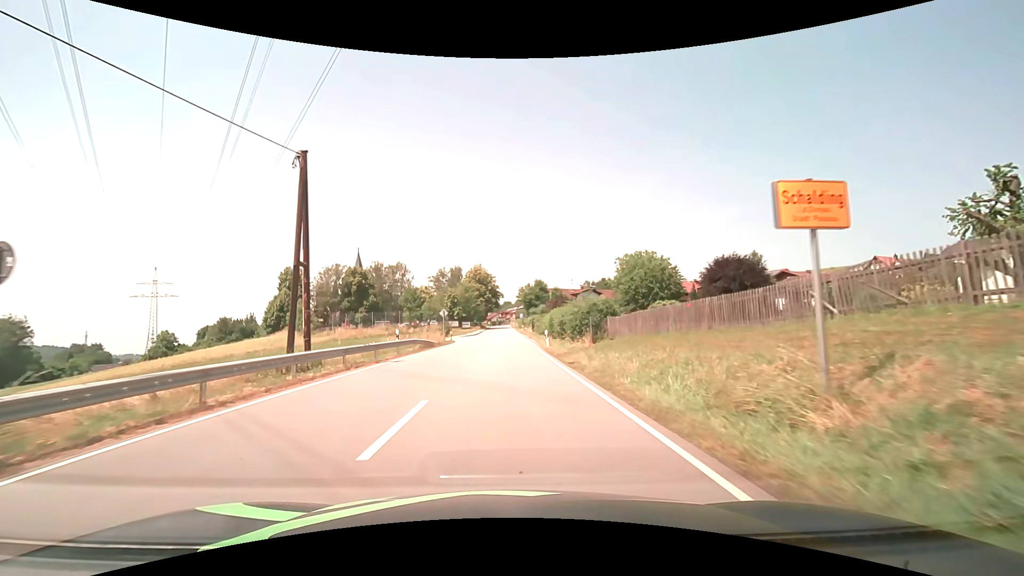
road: secondary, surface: asphalt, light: Day
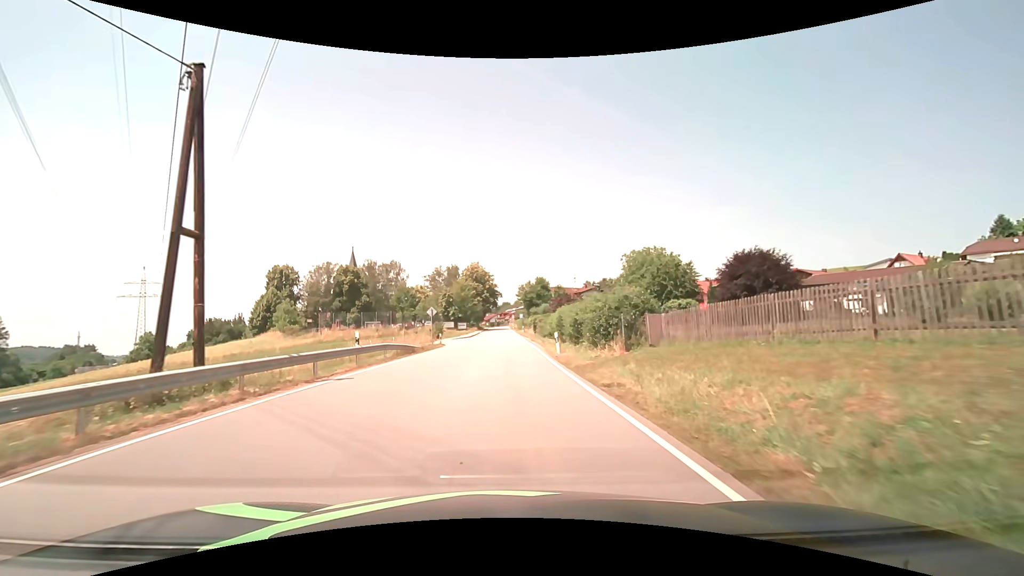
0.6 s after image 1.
(0.0, +6.7) m; 0°
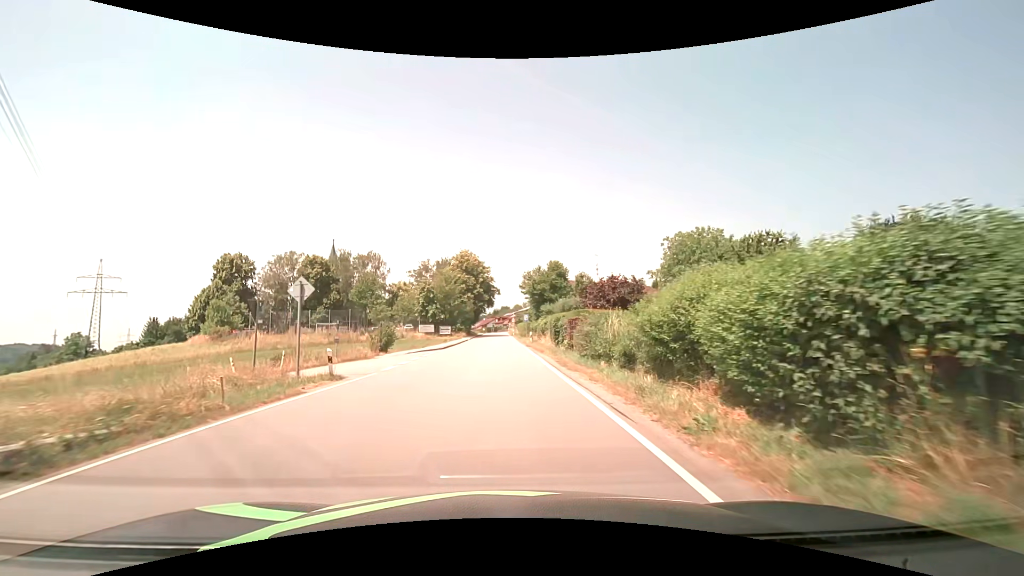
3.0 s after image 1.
(0.0, +25.3) m; 0°
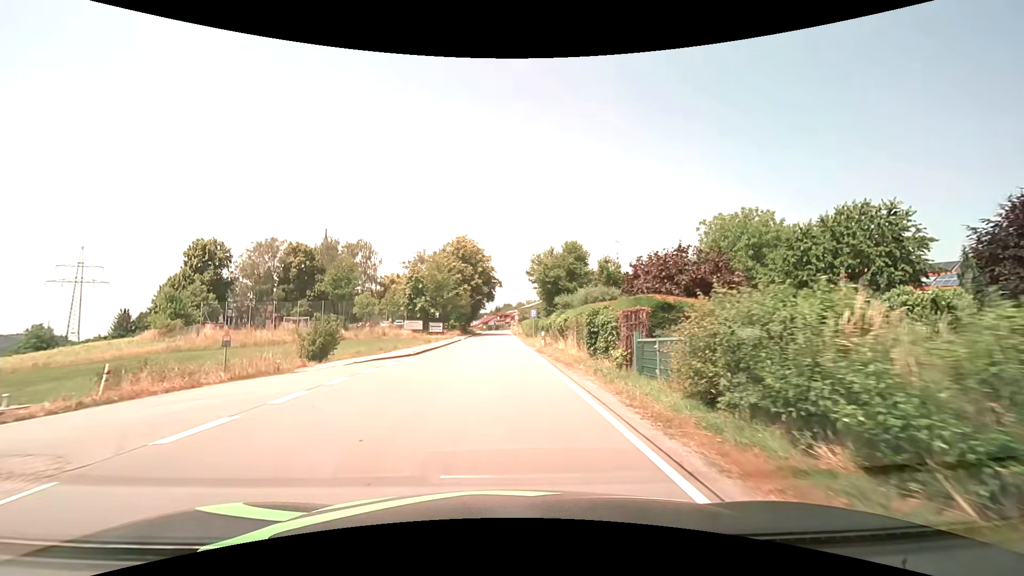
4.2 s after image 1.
(0.0, +11.9) m; 0°
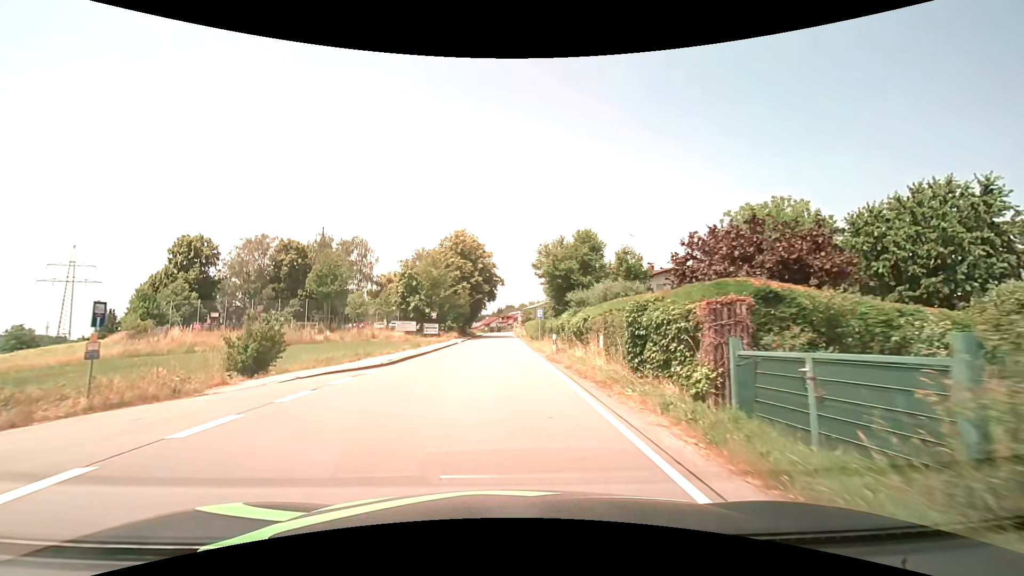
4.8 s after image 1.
(0.0, +5.9) m; 0°
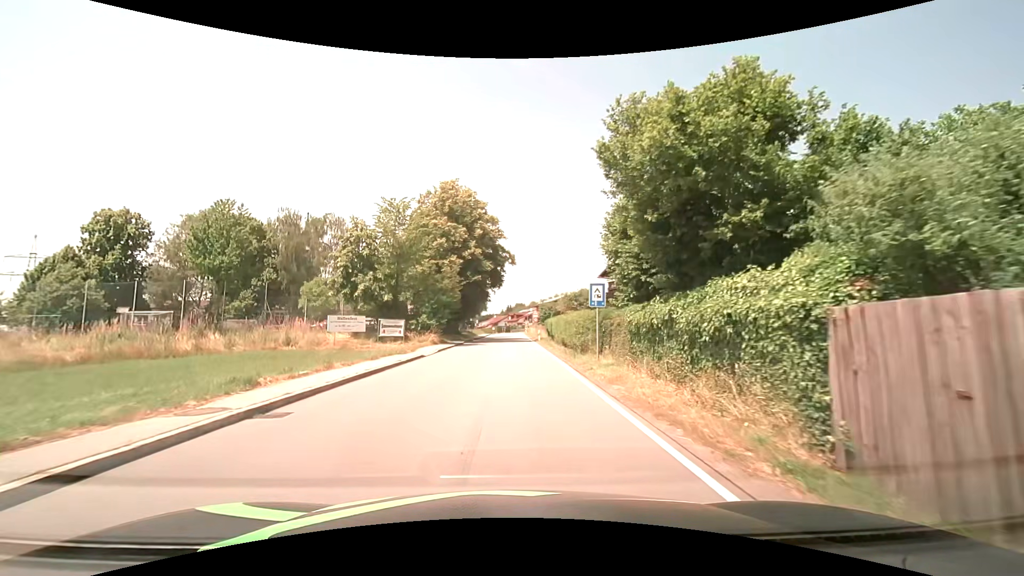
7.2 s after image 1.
(-0.1, +23.3) m; -1°
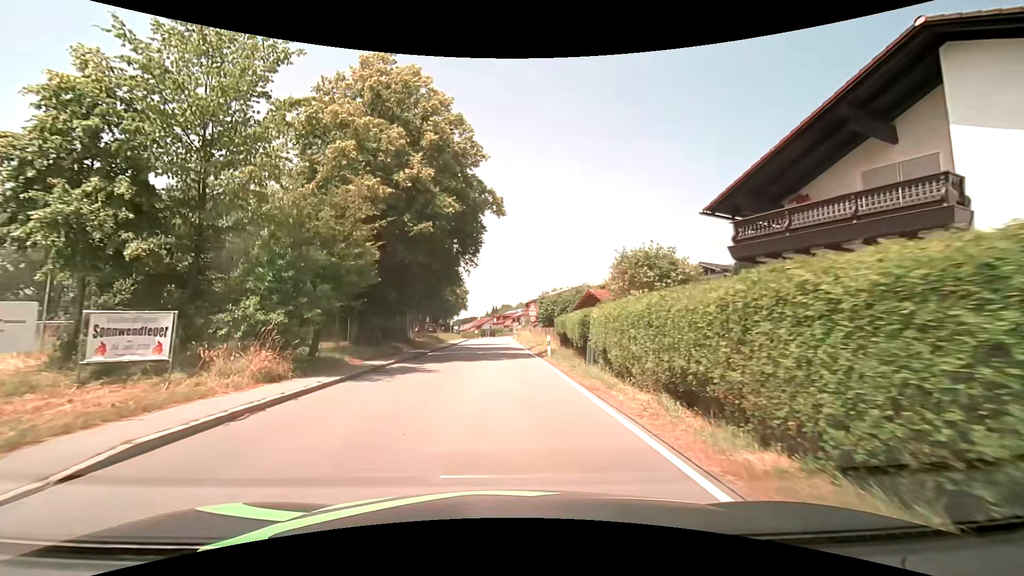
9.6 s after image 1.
(+0.3, +22.0) m; +2°
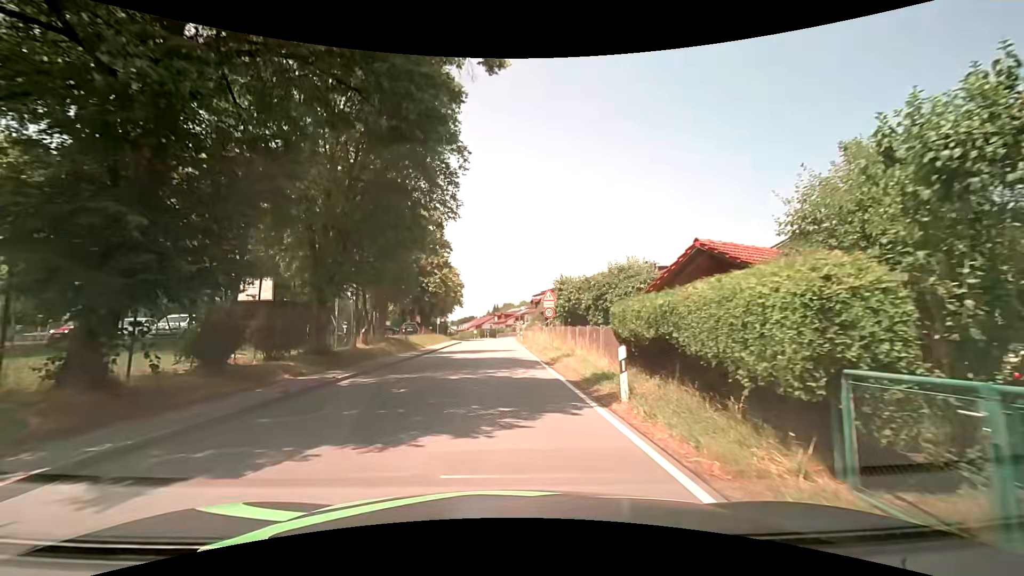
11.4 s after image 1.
(0.0, +15.0) m; 0°
